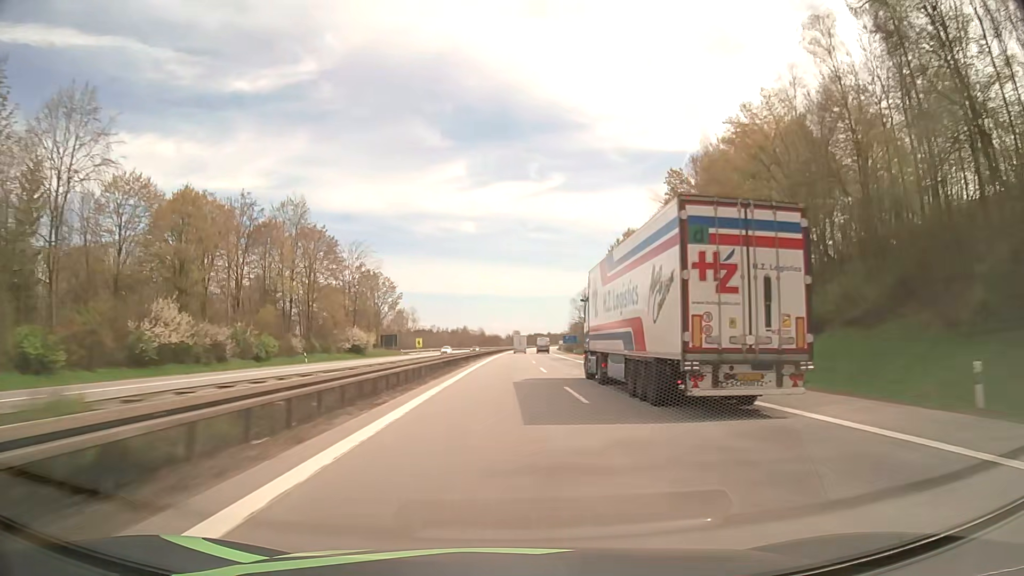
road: motorway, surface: asphalt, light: Day
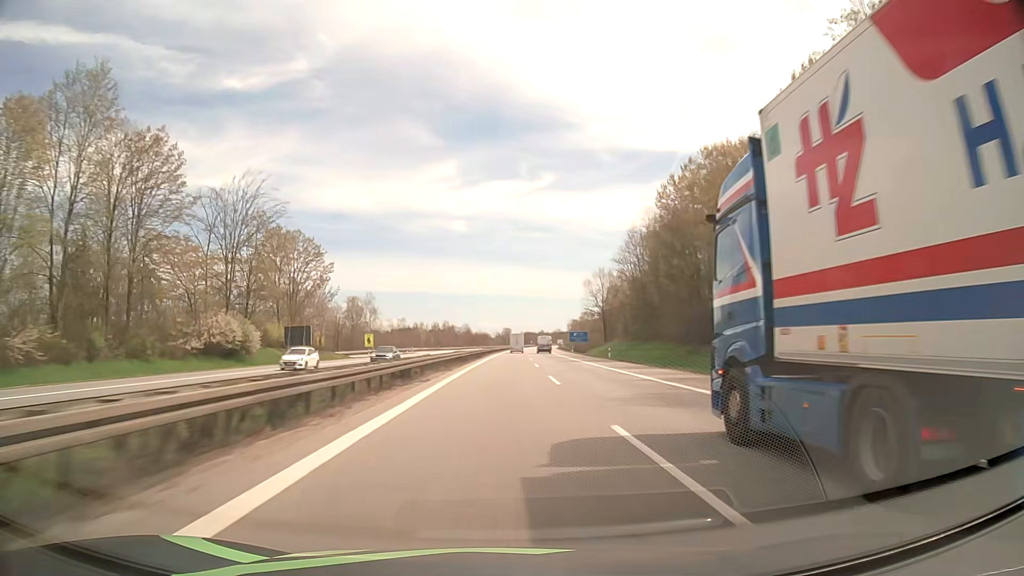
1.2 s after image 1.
(+0.3, +46.5) m; +1°
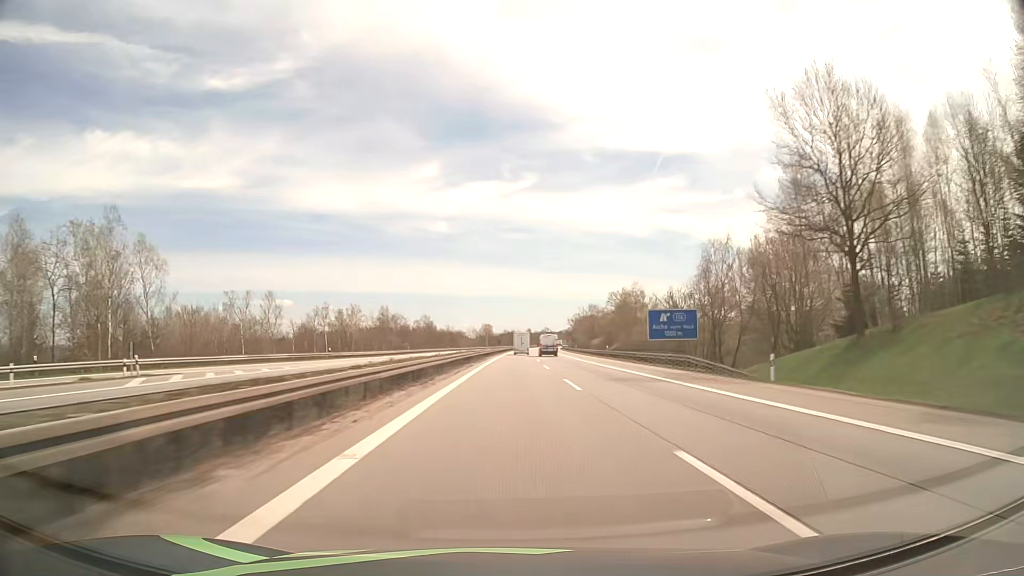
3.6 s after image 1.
(+0.9, +92.0) m; +2°
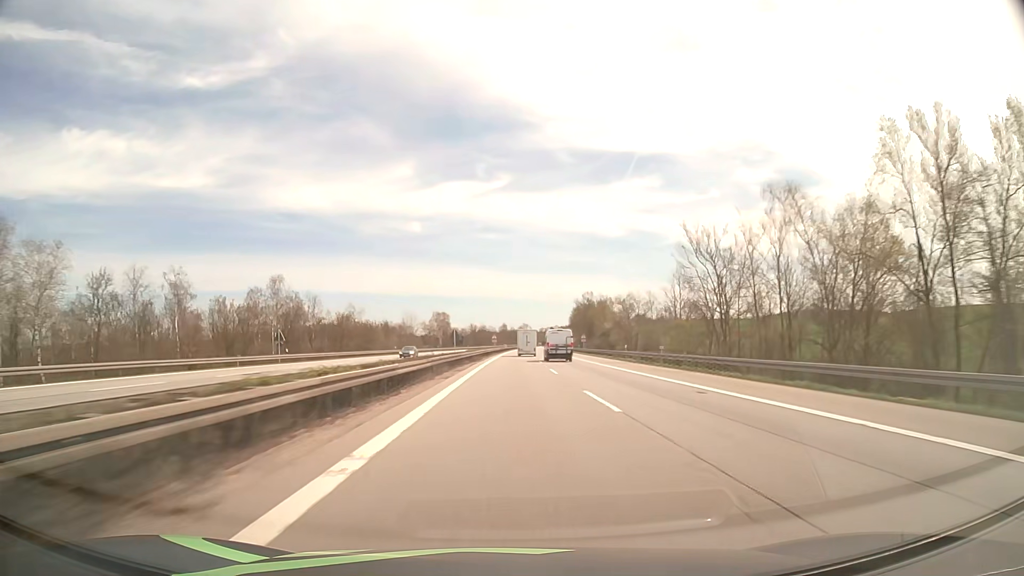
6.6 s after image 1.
(+2.3, +113.8) m; +2°
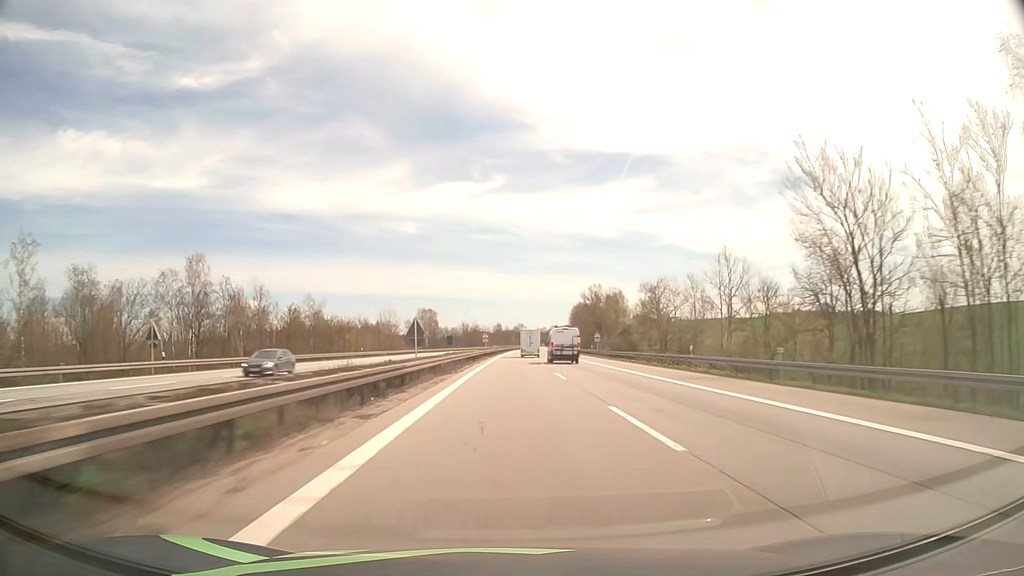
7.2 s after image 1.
(+0.1, +22.7) m; 0°
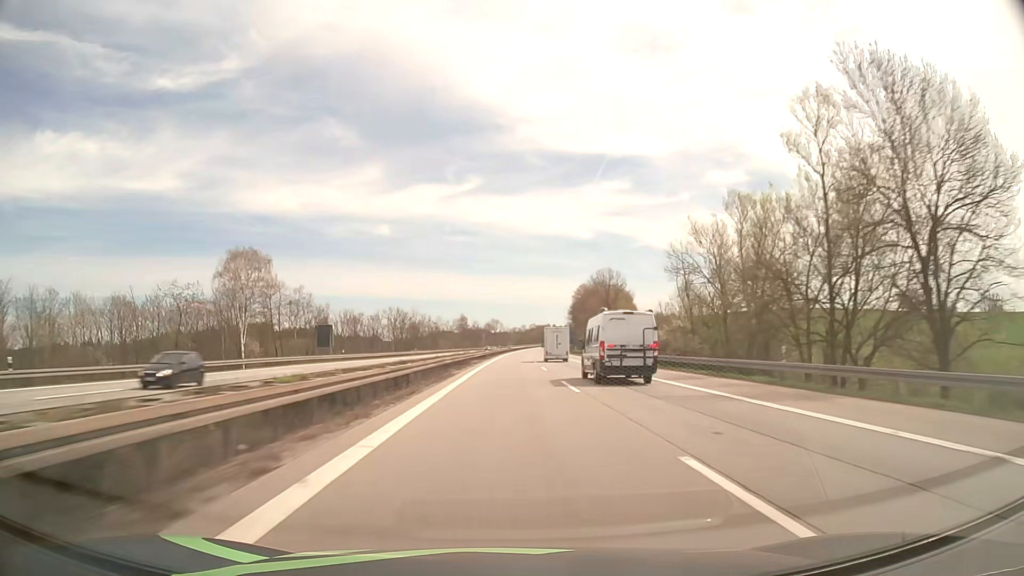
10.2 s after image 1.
(+2.3, +113.9) m; +2°
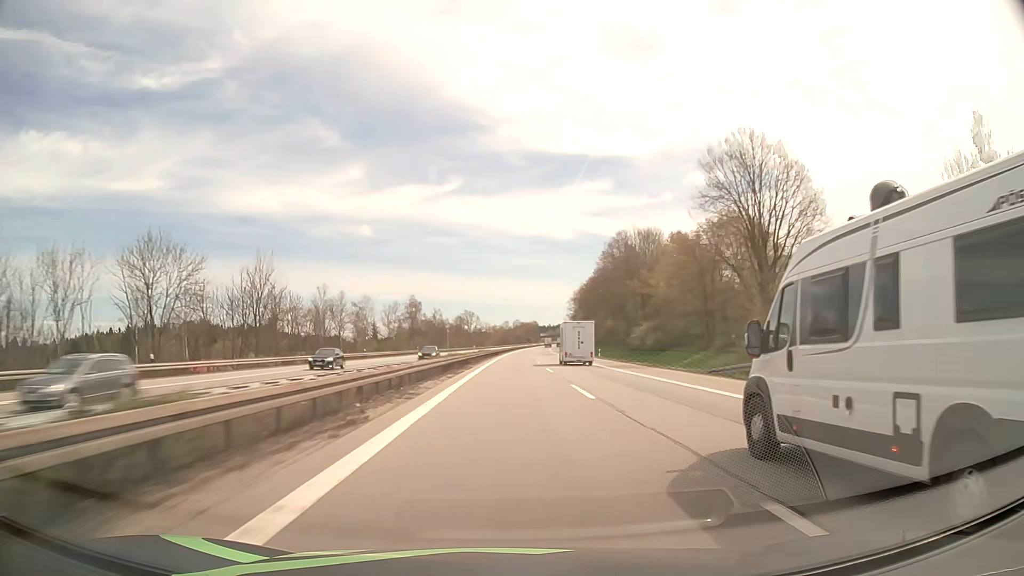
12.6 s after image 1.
(+1.2, +92.2) m; +2°
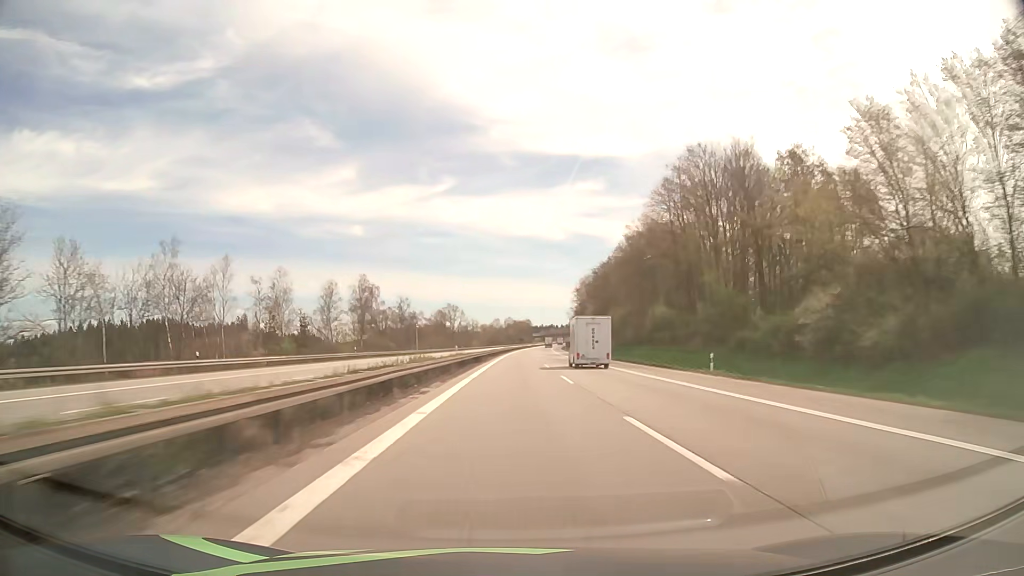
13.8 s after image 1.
(+0.4, +46.4) m; +1°
(0, +10) (0, +20) (0, +30) (0, +40) (+1, +50) (+1, +60) (+1, +70) (+2, +80) (+2, +90) (+2, +100) m
